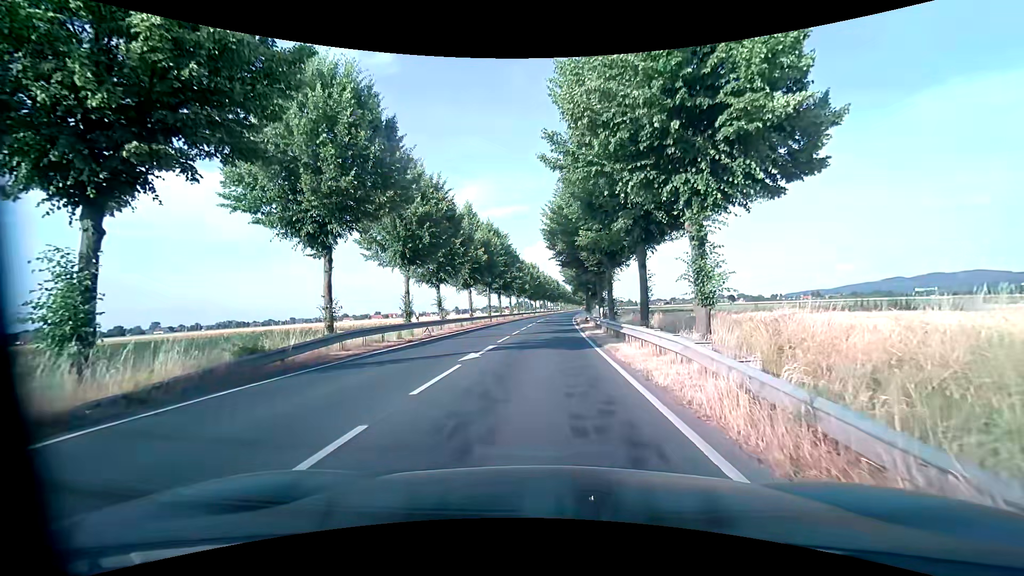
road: primary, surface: asphalt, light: Day
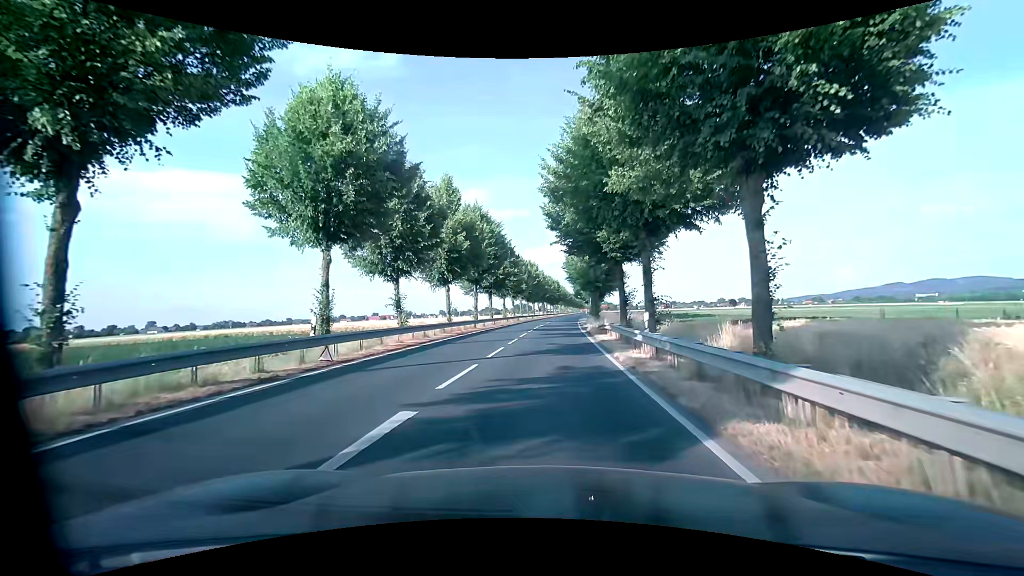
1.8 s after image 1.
(-0.1, +11.3) m; 0°
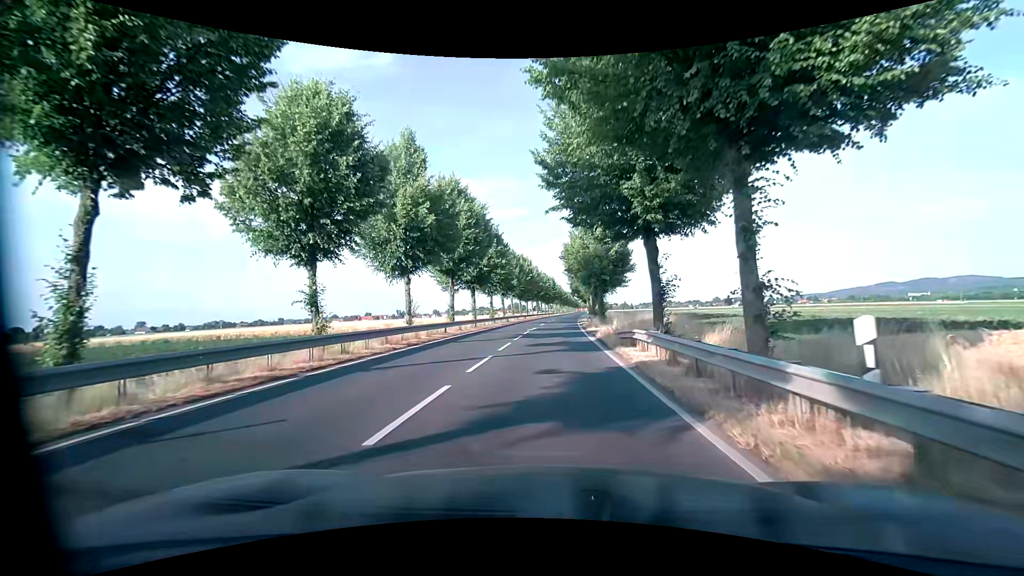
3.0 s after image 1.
(0.0, +10.0) m; 0°
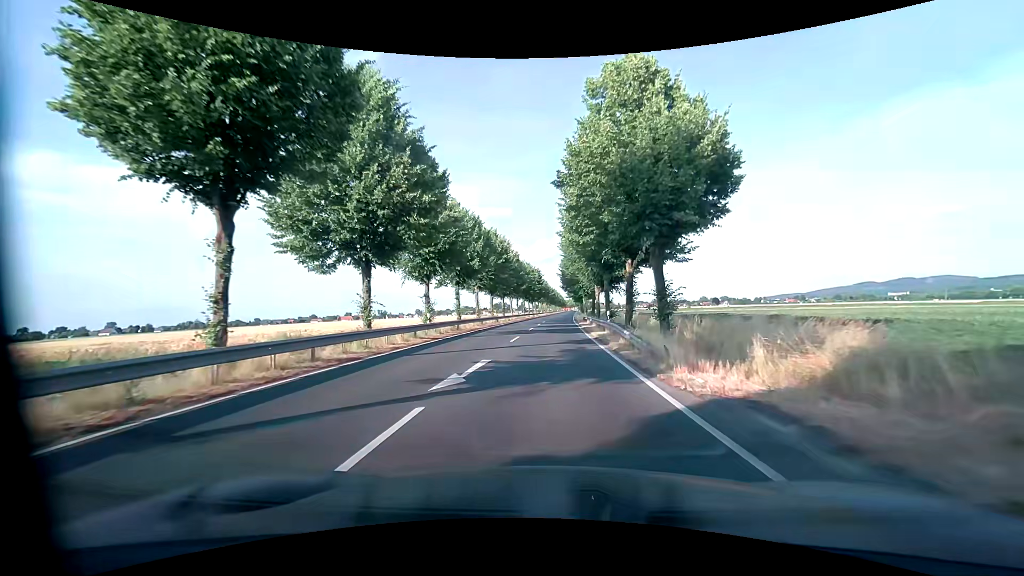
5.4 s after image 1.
(+0.5, +26.5) m; +2°
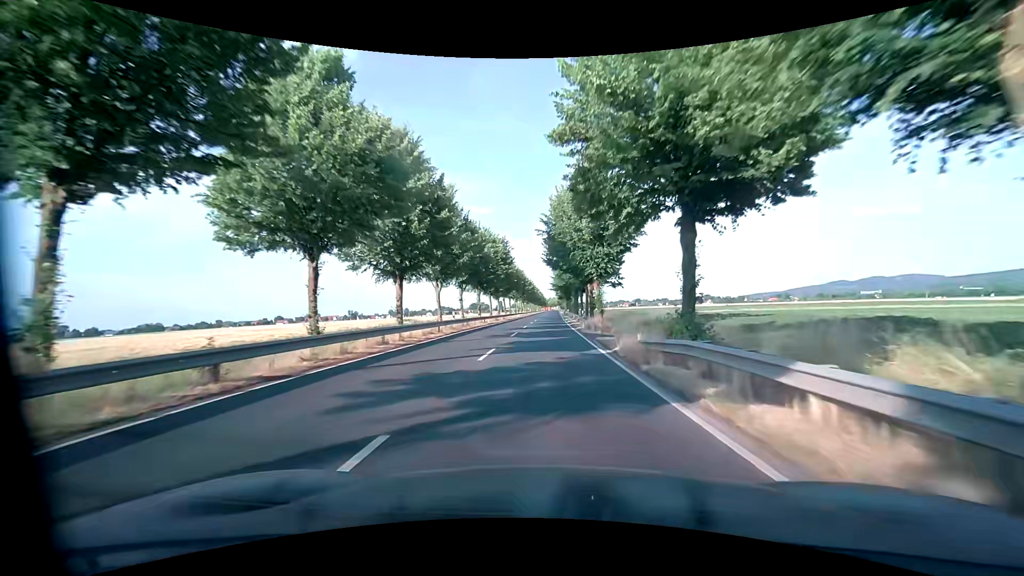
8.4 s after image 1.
(+0.7, +44.4) m; +2°
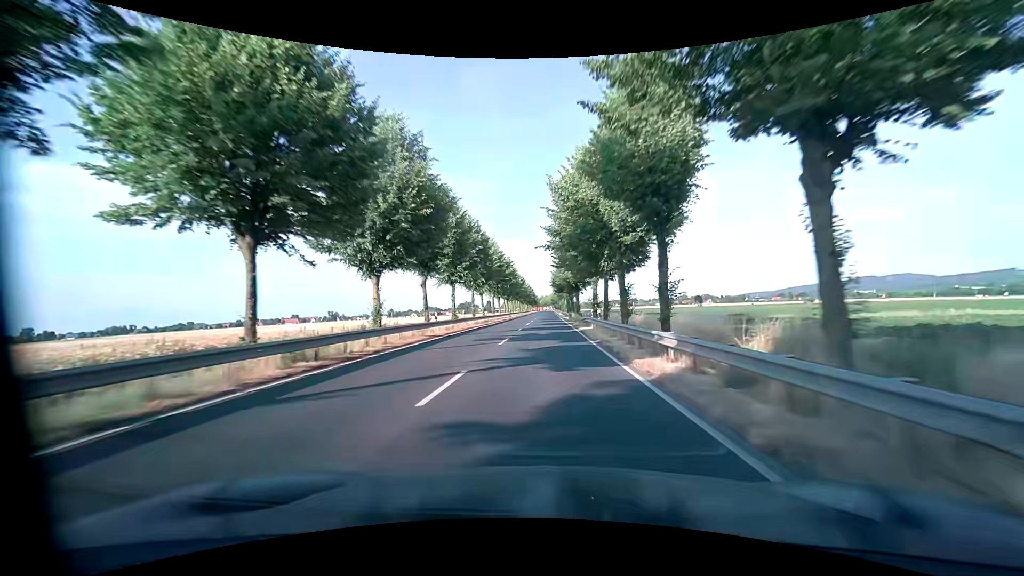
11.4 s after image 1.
(+0.2, +54.5) m; 0°
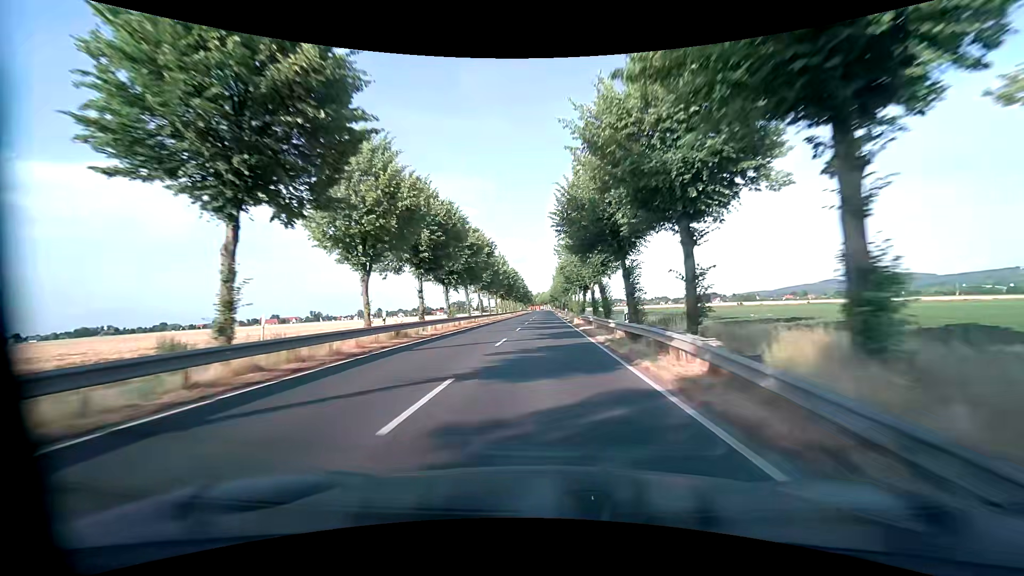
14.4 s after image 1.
(+0.8, +61.6) m; +1°
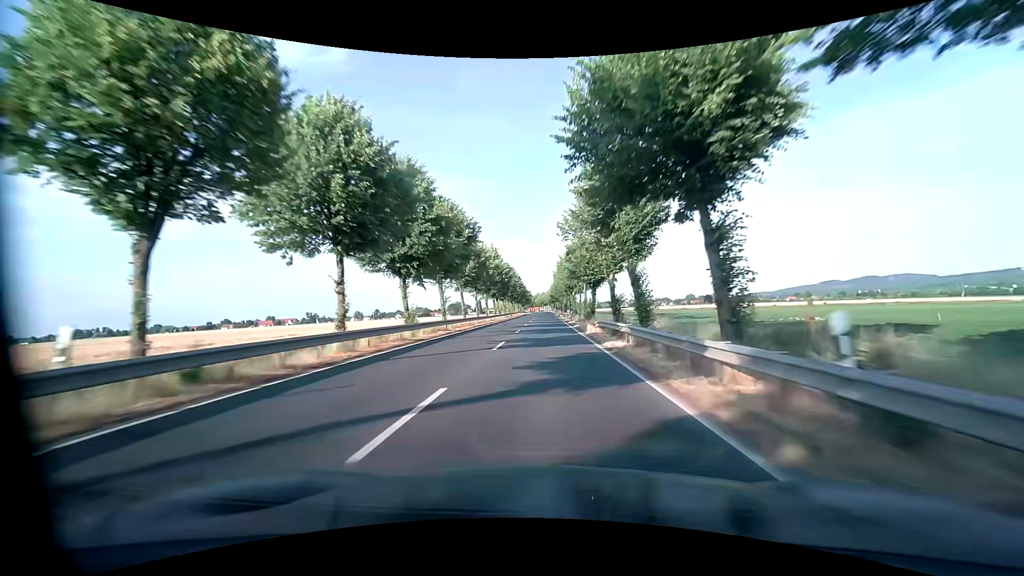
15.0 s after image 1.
(0.0, +12.9) m; 0°
(0, +10) (0, +20) (0, +30) (0, +40) (0, +50) (0, +60) (0, +70) (0, +80) (0, +90) (0, +100) m
